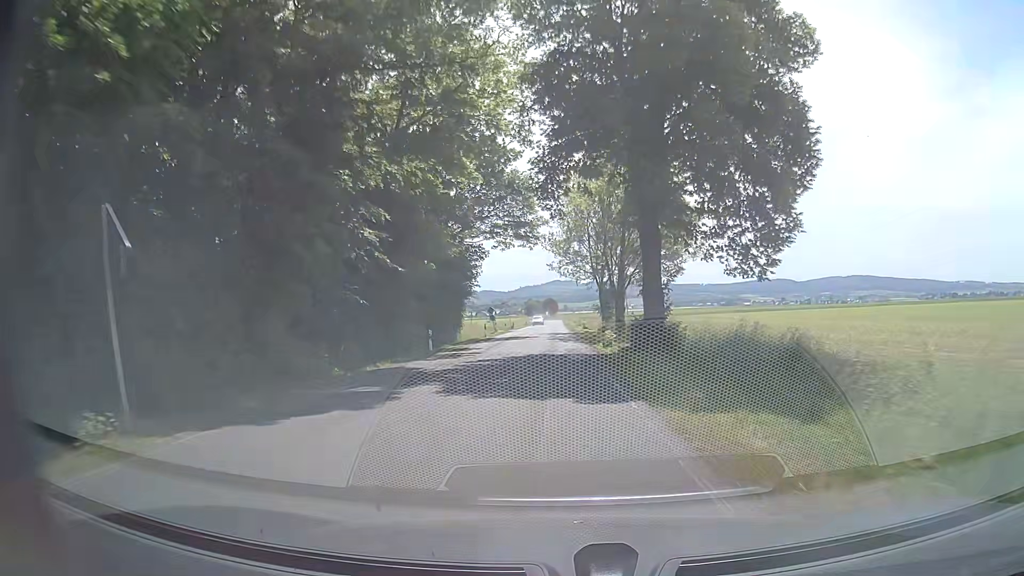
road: secondary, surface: asphalt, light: Day
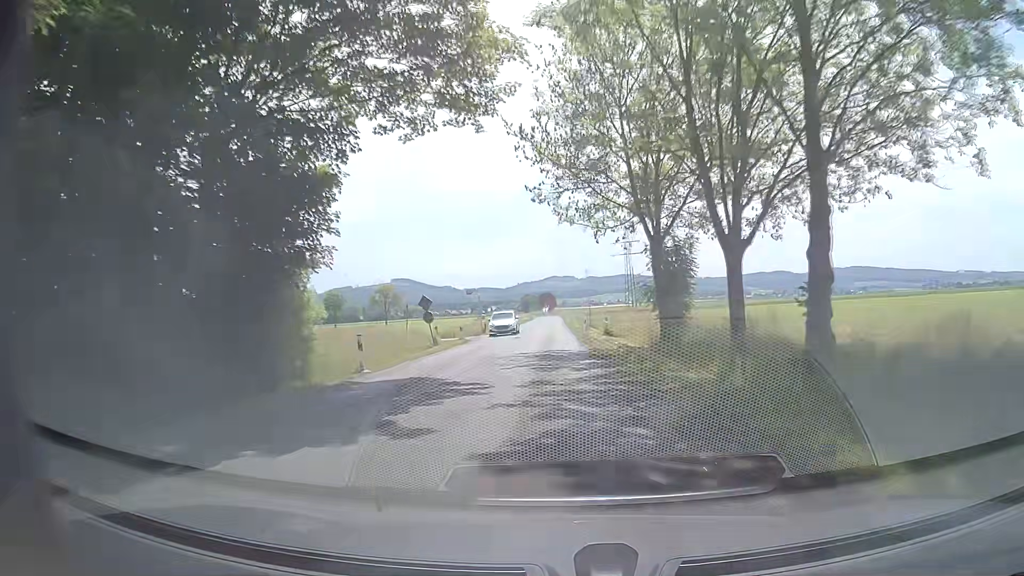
(+0.2, +32.3) m; 0°
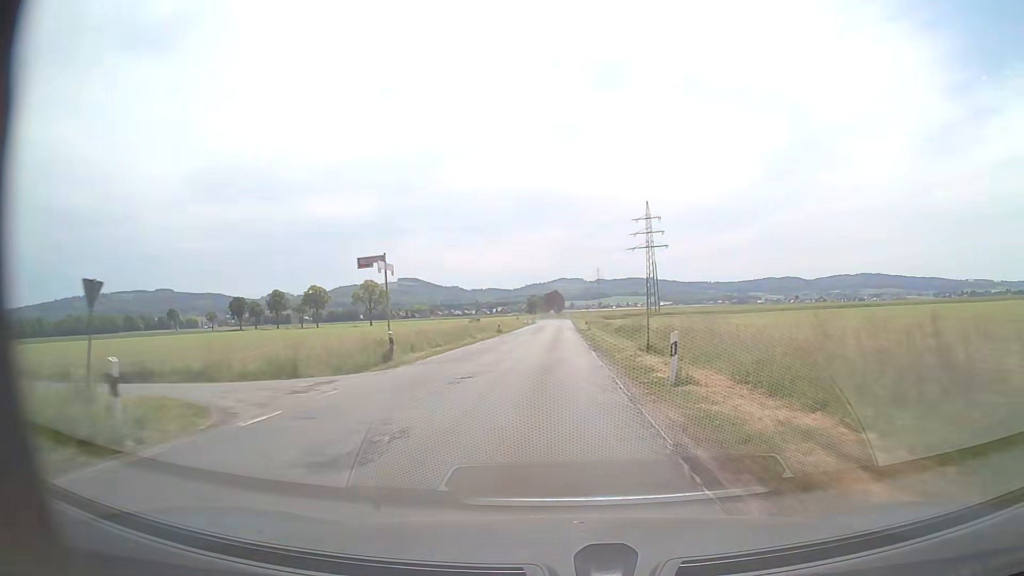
(-0.3, +32.7) m; -1°
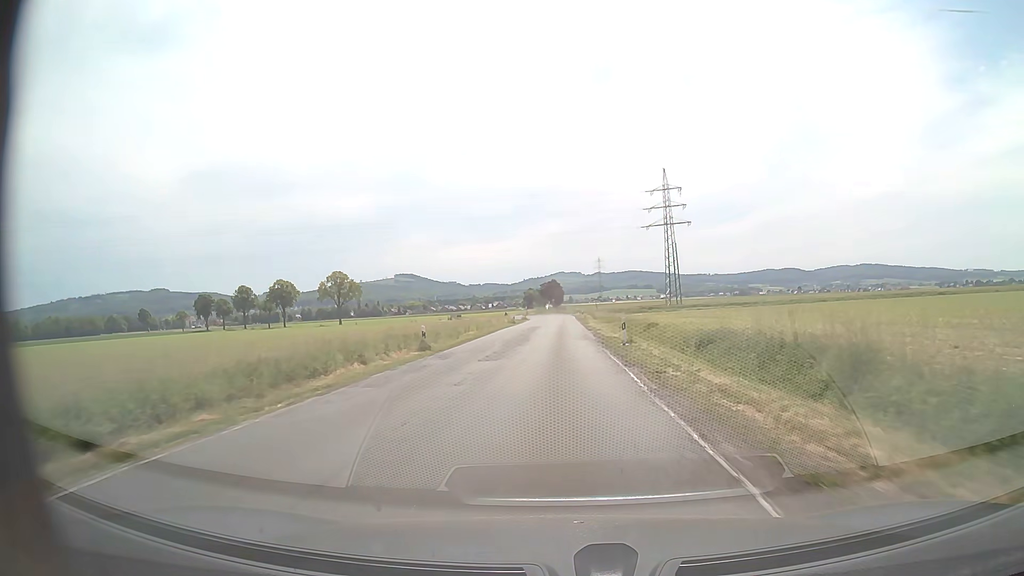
(+0.2, +33.4) m; 0°
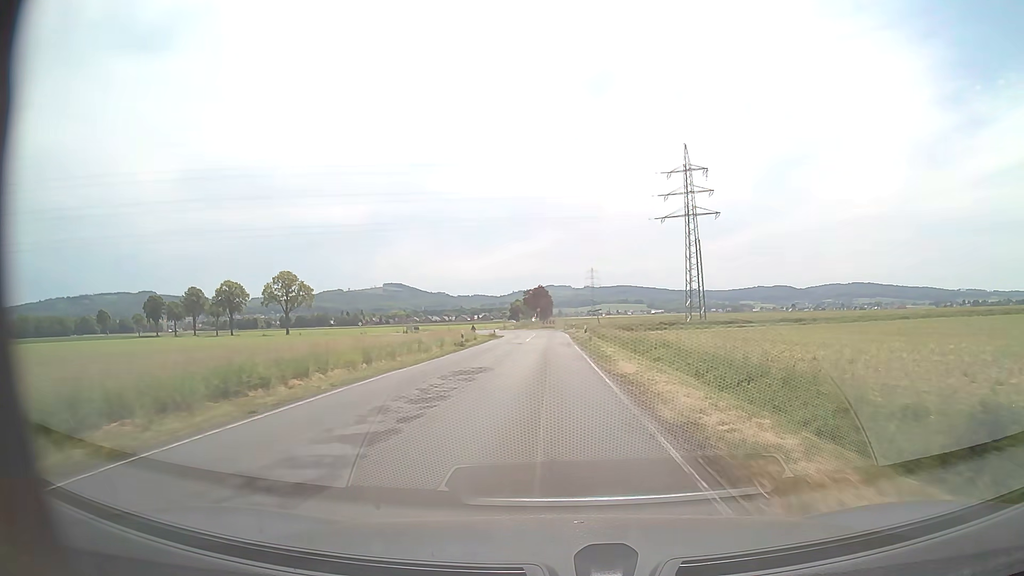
(+0.4, +33.8) m; 0°
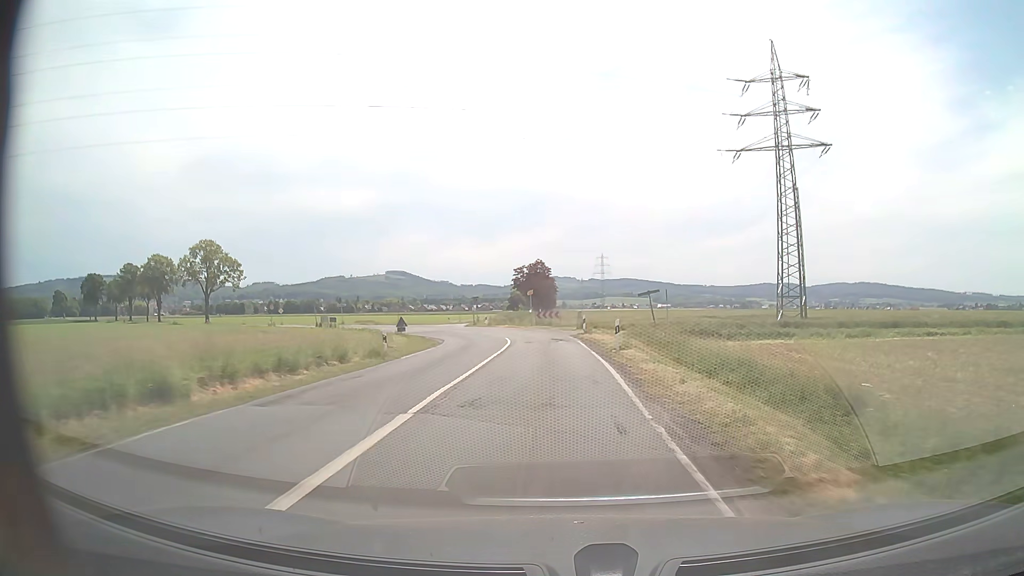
(+0.2, +44.6) m; +1°
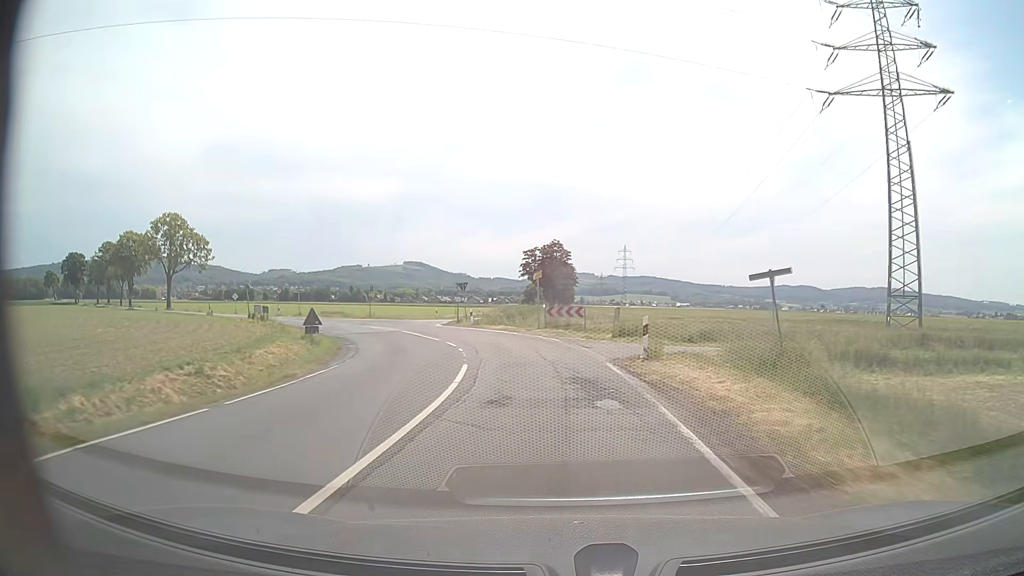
(-0.4, +20.3) m; -2°
